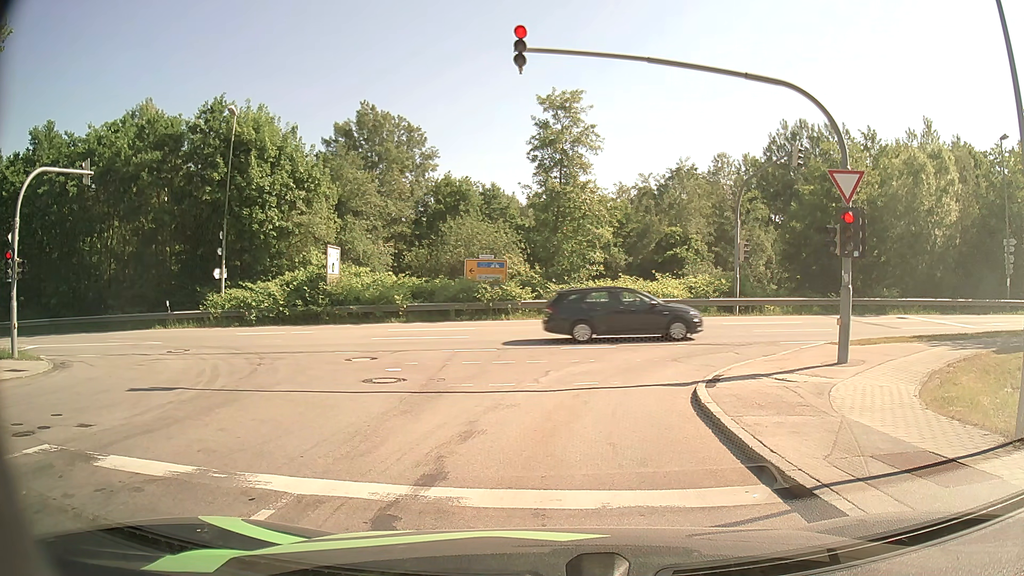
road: residential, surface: asphalt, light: Day
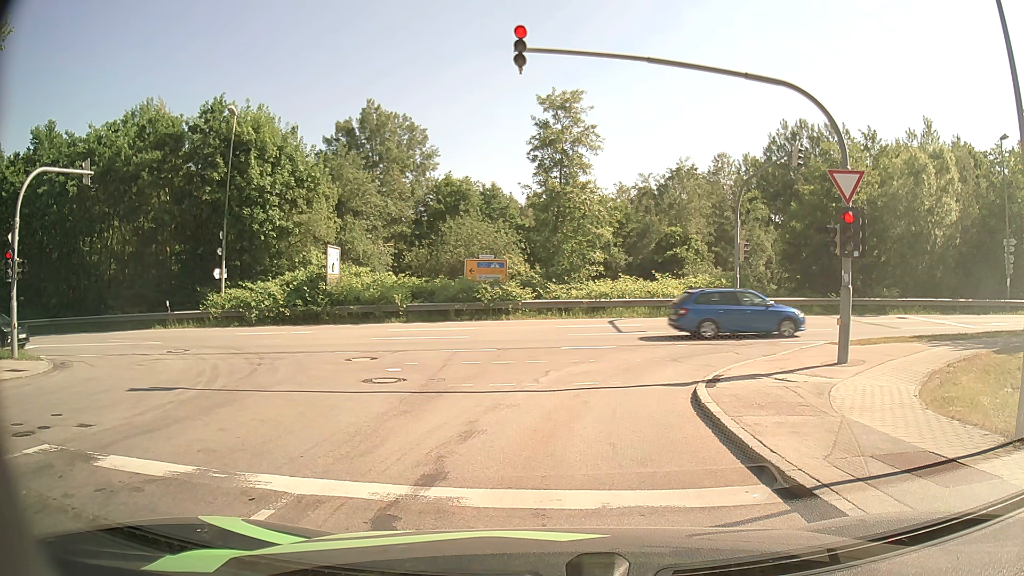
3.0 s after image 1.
(0.0, 0.0) m; 0°
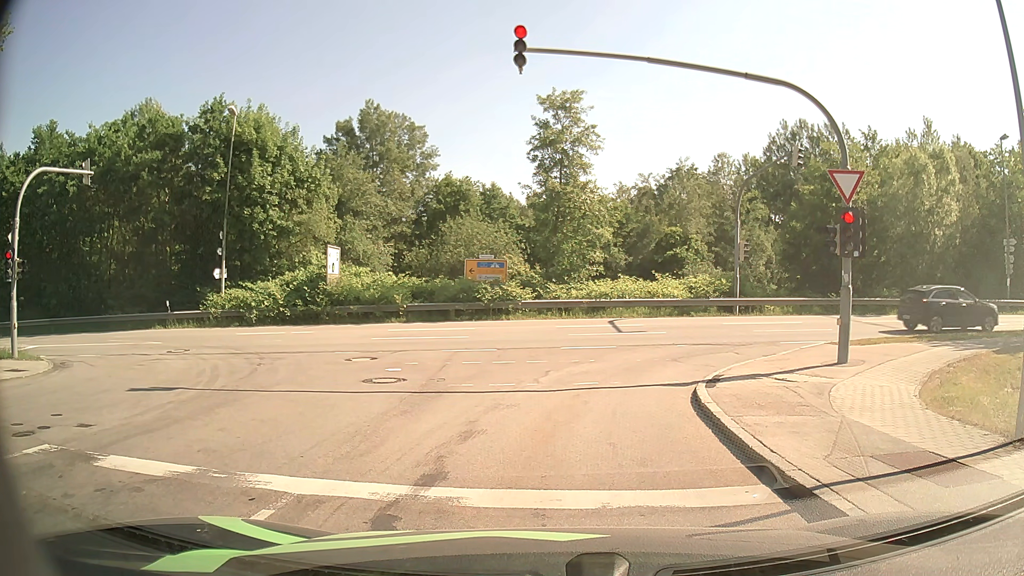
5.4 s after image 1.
(0.0, 0.0) m; 0°
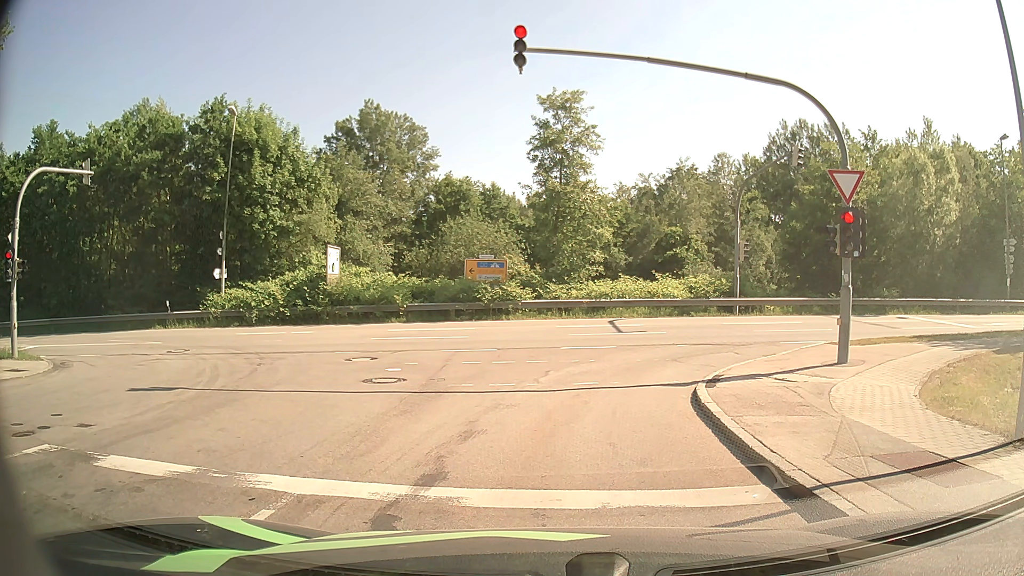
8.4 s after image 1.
(0.0, 0.0) m; 0°
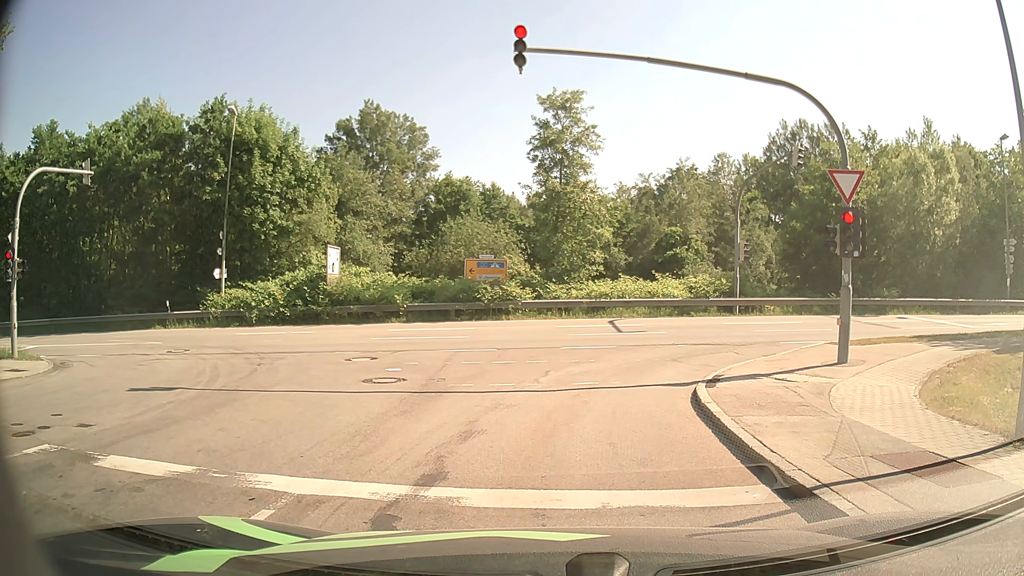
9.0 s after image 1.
(0.0, 0.0) m; 0°
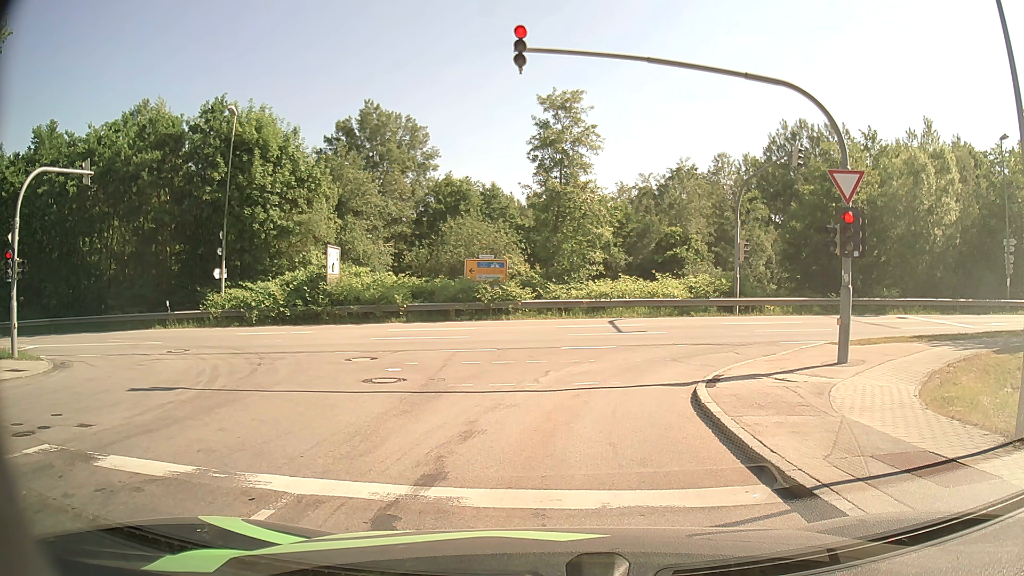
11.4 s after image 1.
(0.0, 0.0) m; 0°
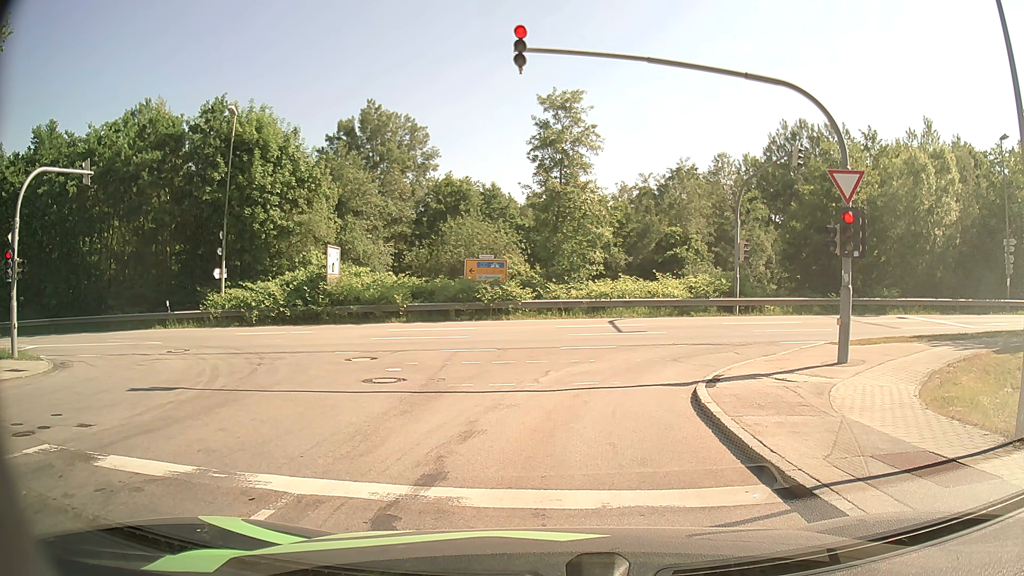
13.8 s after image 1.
(0.0, 0.0) m; 0°
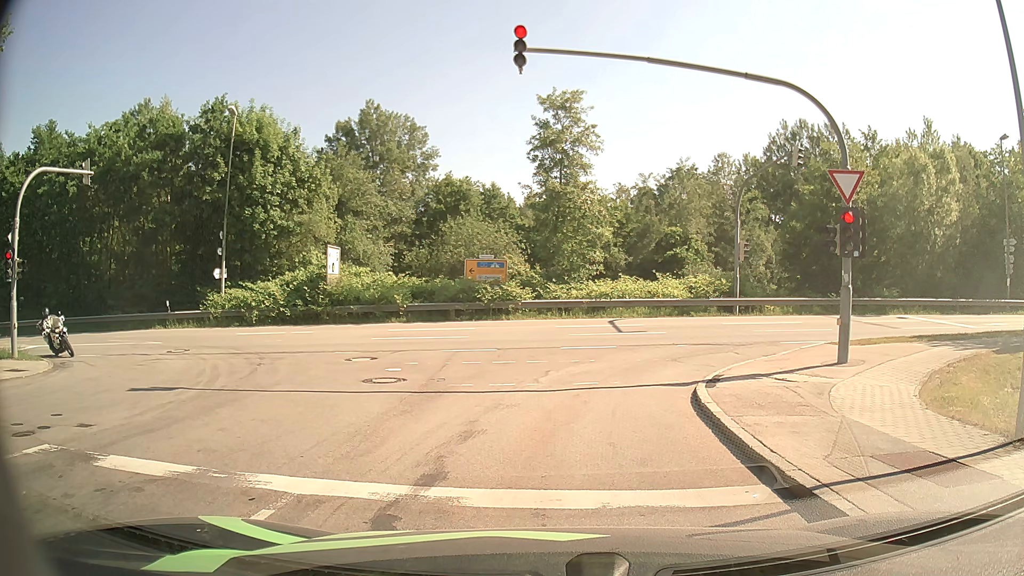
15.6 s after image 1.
(0.0, 0.0) m; 0°
